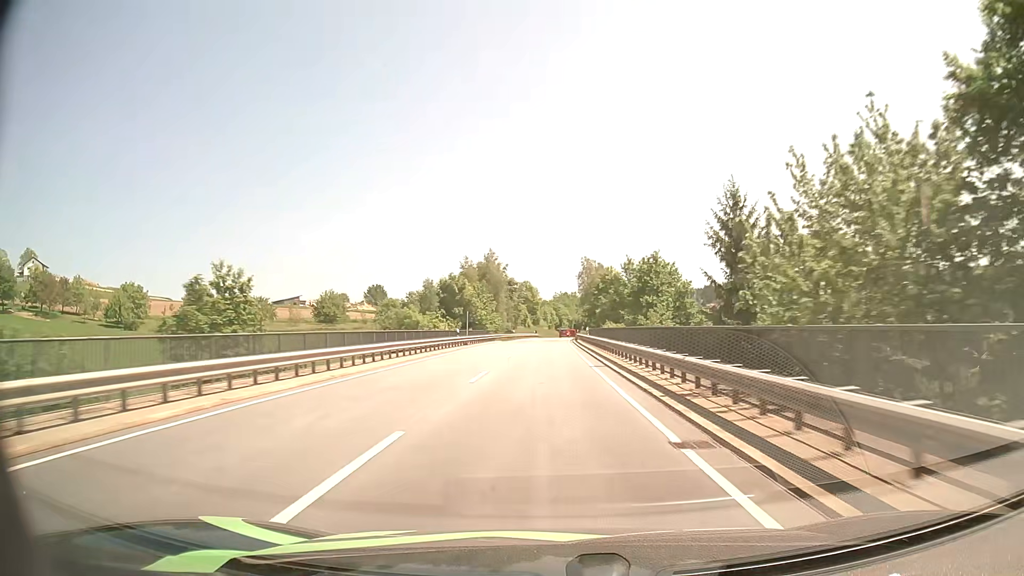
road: secondary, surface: asphalt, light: Day
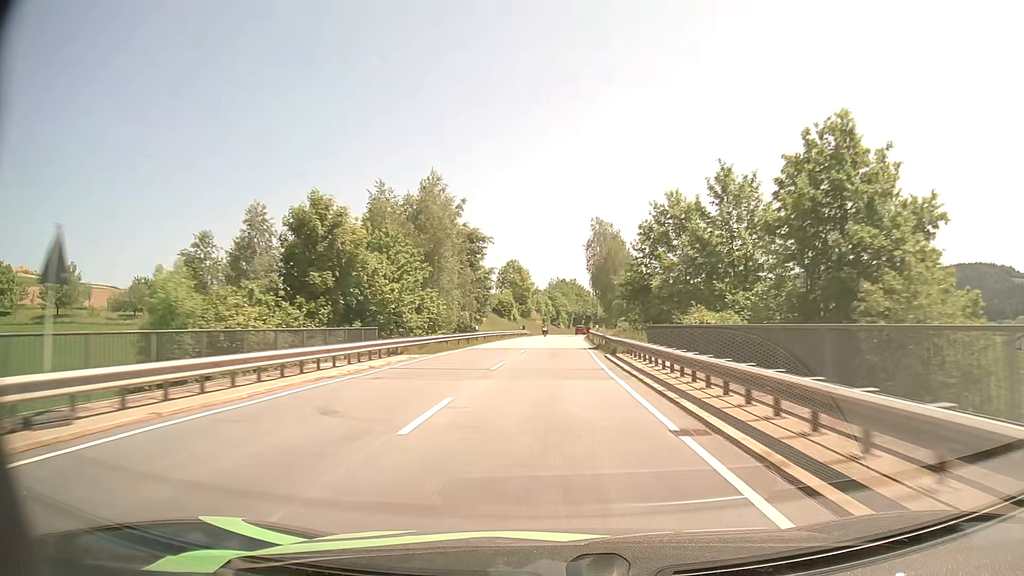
(-0.1, +44.4) m; 0°
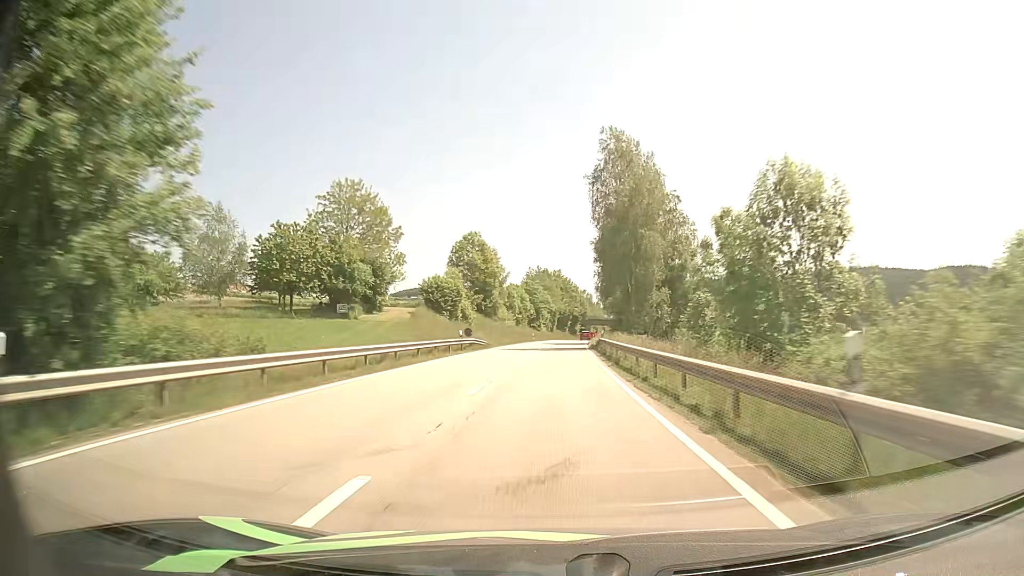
(+0.7, +44.5) m; +1°
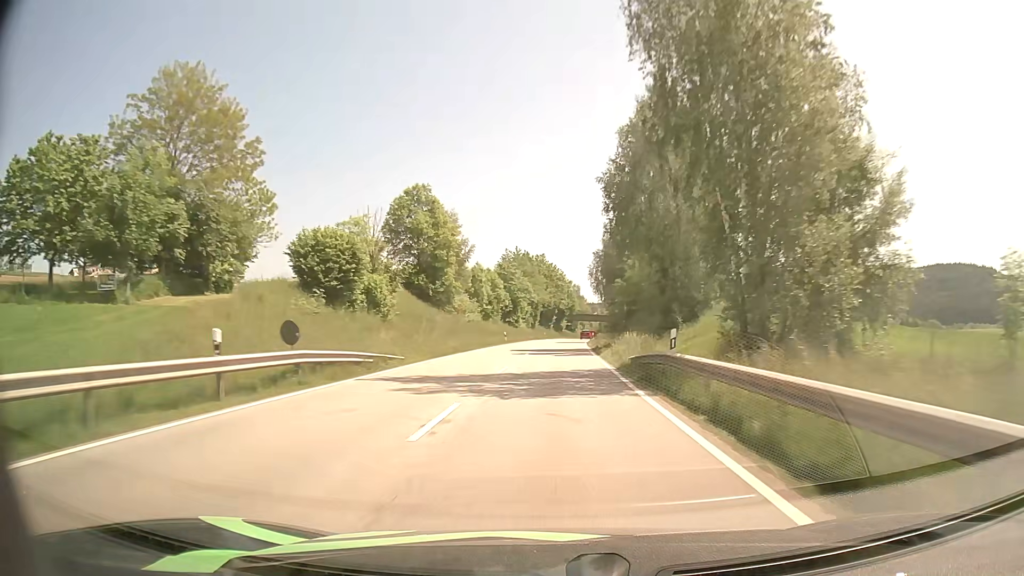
(+0.4, +30.2) m; +2°
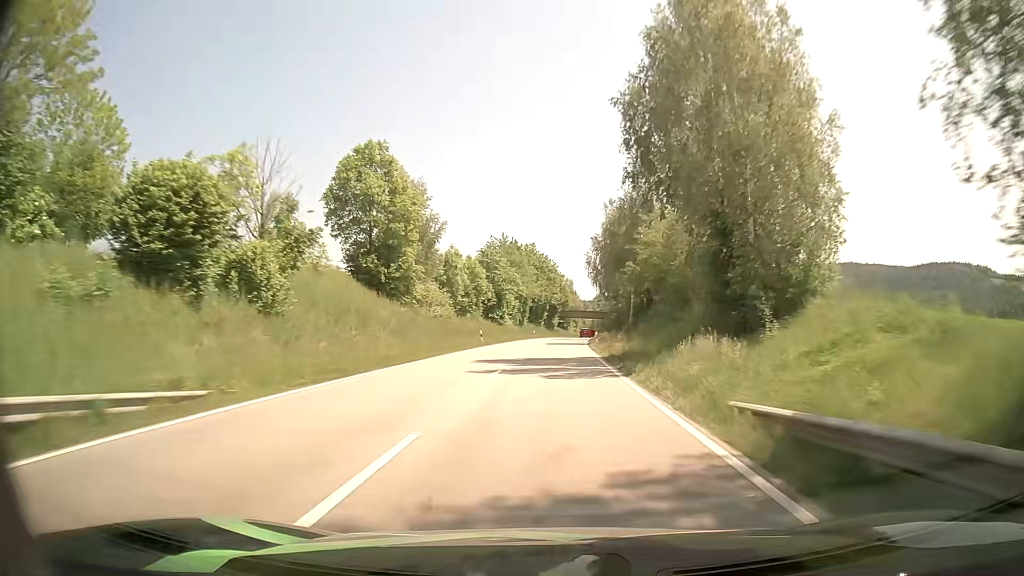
(+0.1, +15.4) m; +1°
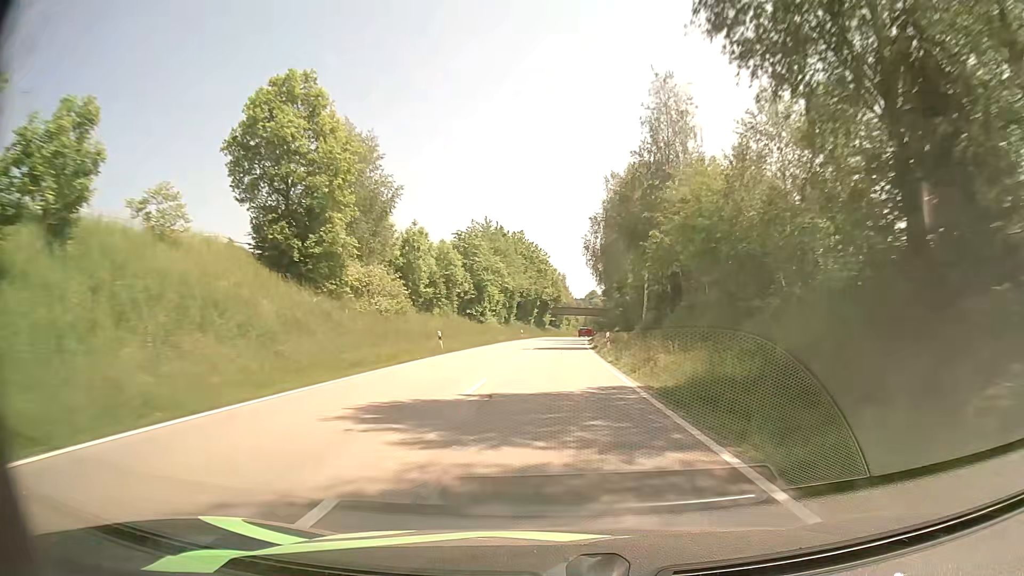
(+0.1, +15.5) m; +1°
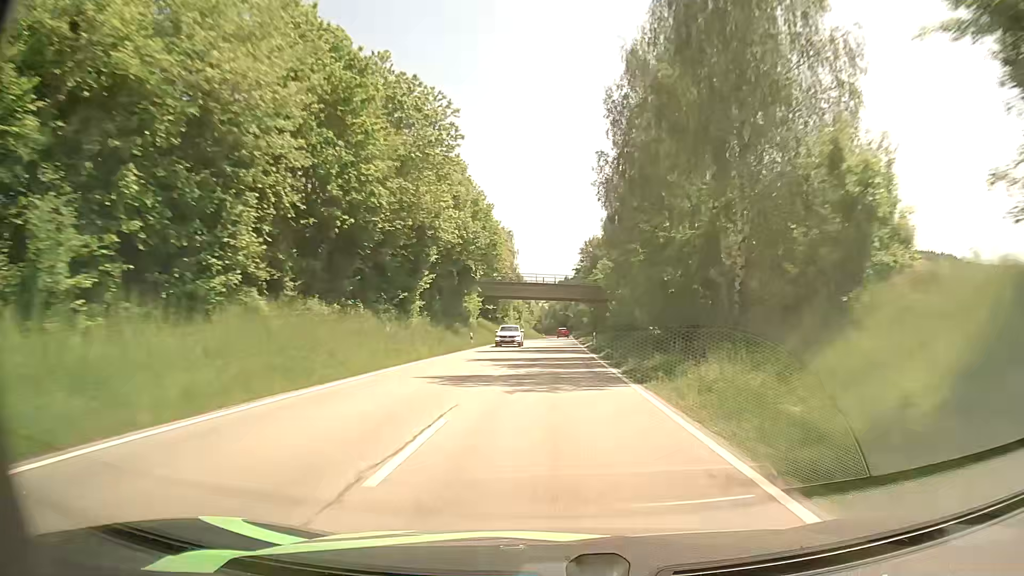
(+2.8, +79.5) m; +4°
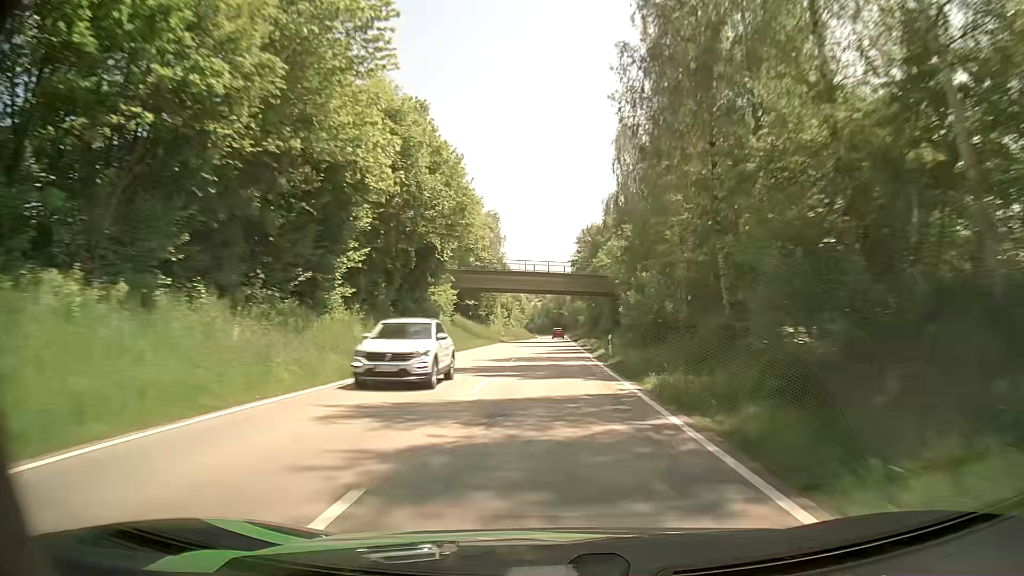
(+0.1, +16.4) m; 0°
(0, +10) (0, +20) (0, +30) (+1, +40) (+1, +50) (+1, +60) (+1, +70) (+1, +80) (+1, +90) (+1, +100) m
